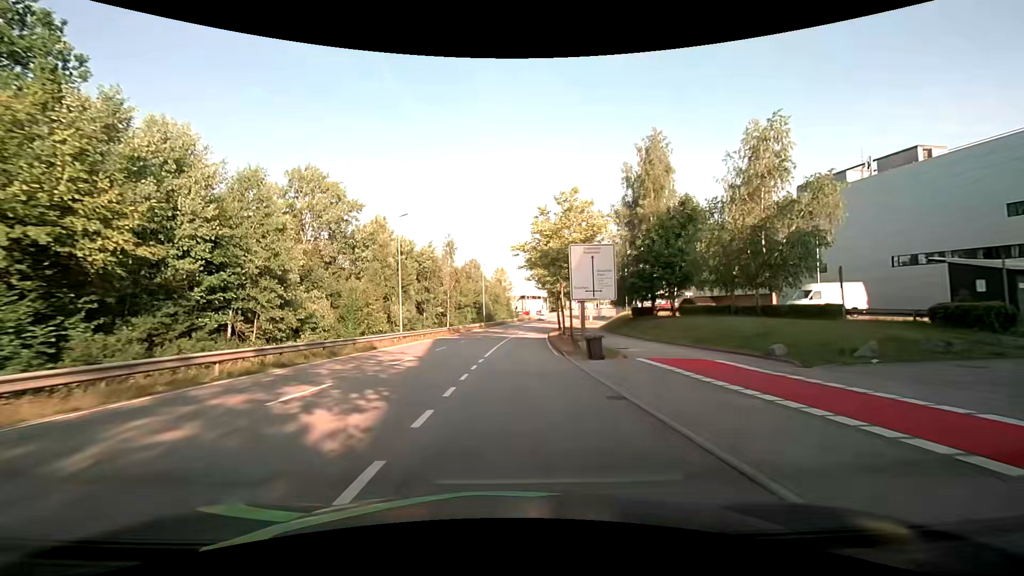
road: secondary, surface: asphalt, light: Day
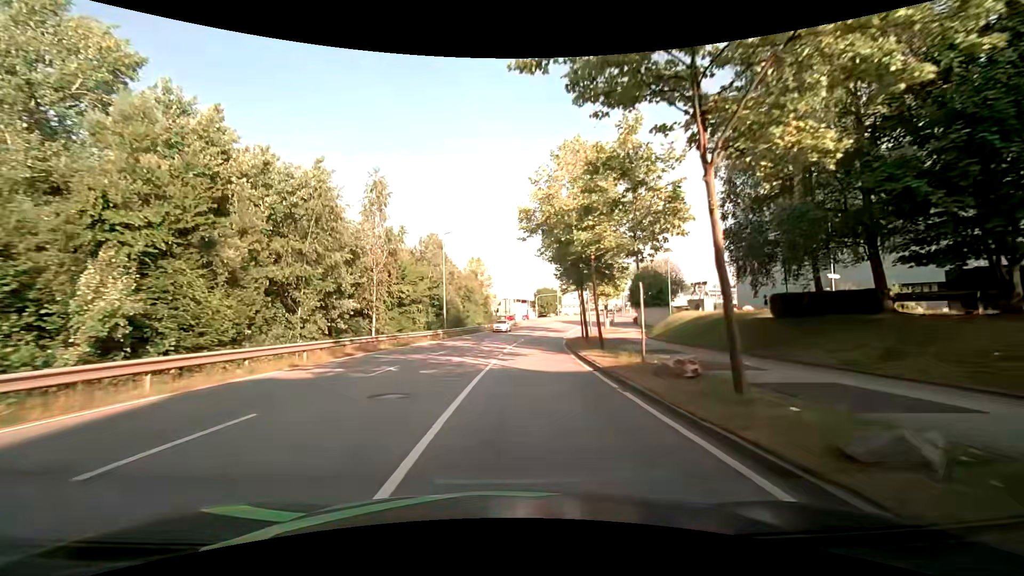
(0.0, +31.0) m; +1°
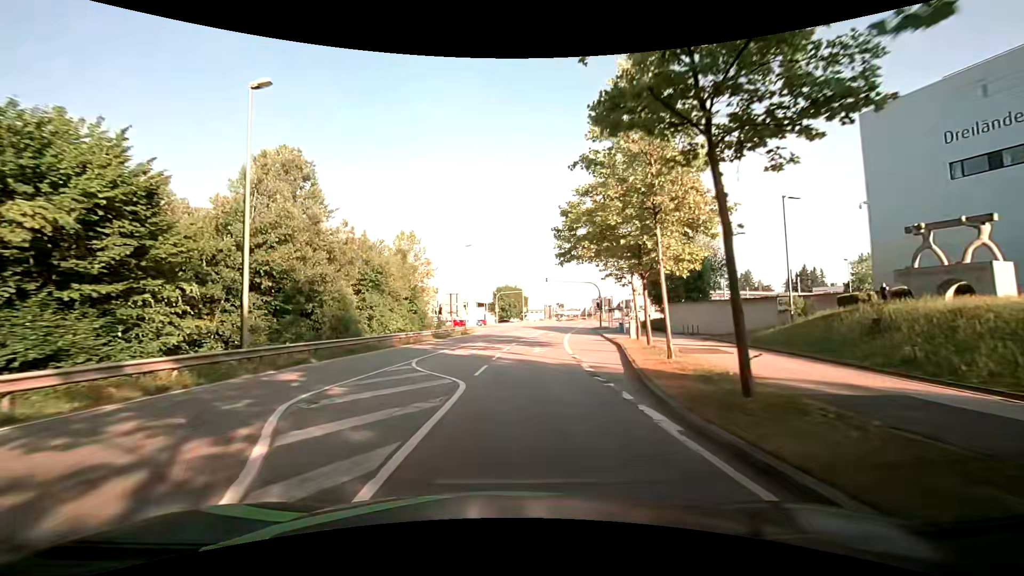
(+1.6, +30.4) m; +5°
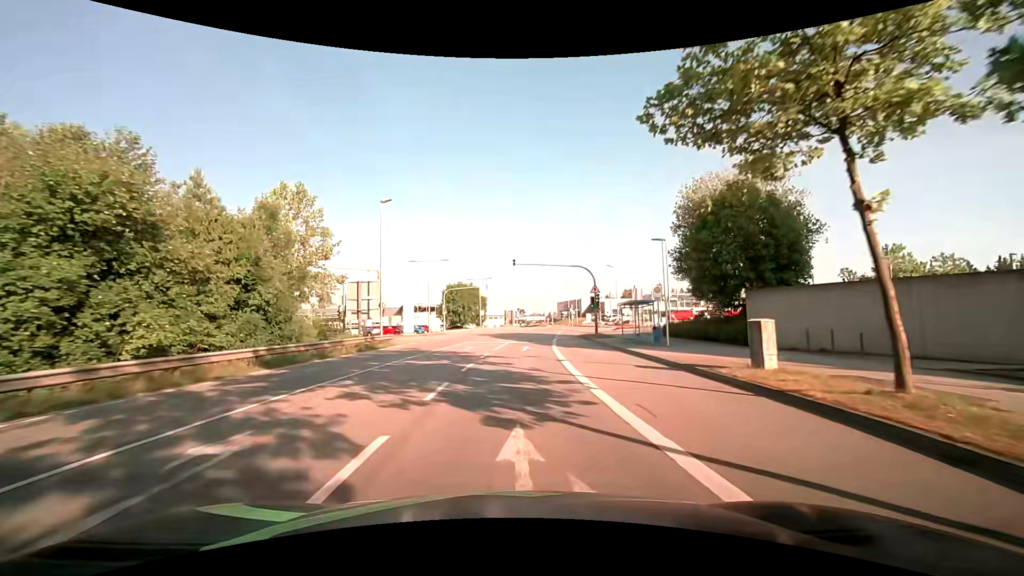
(+0.9, +22.5) m; +5°
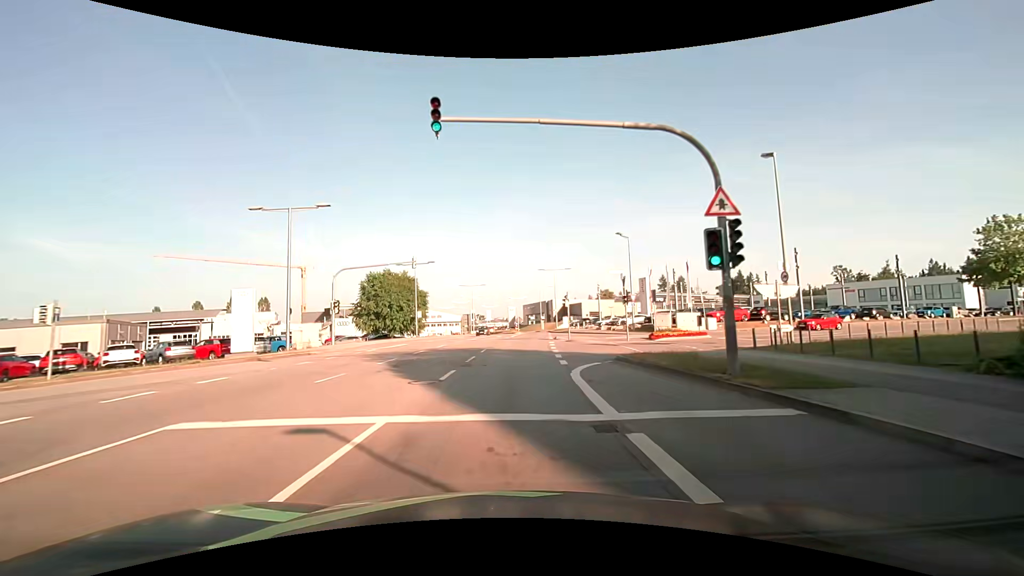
(+1.2, +30.0) m; +4°
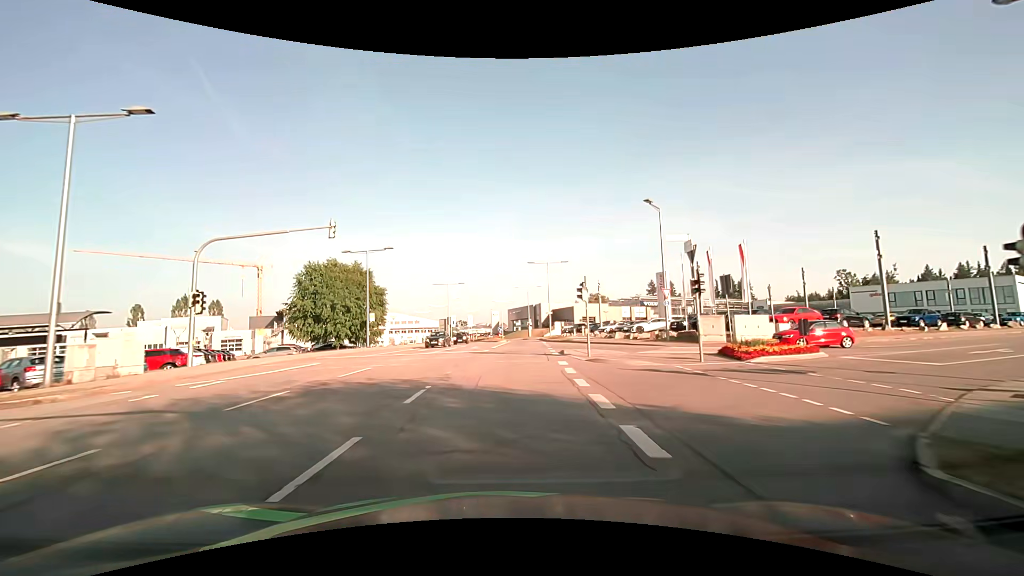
(+0.3, +14.4) m; +2°
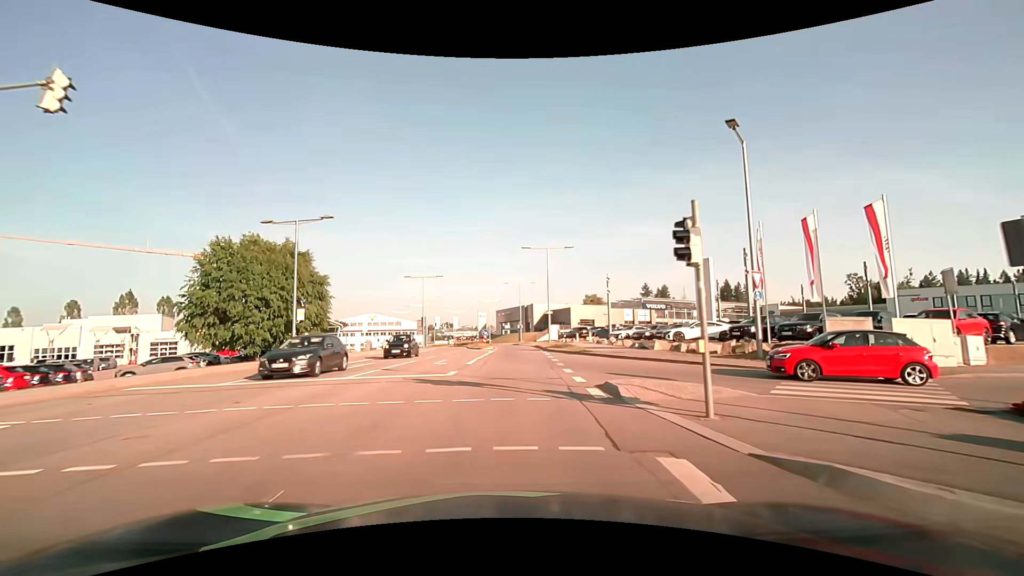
(+0.1, +13.4) m; +1°
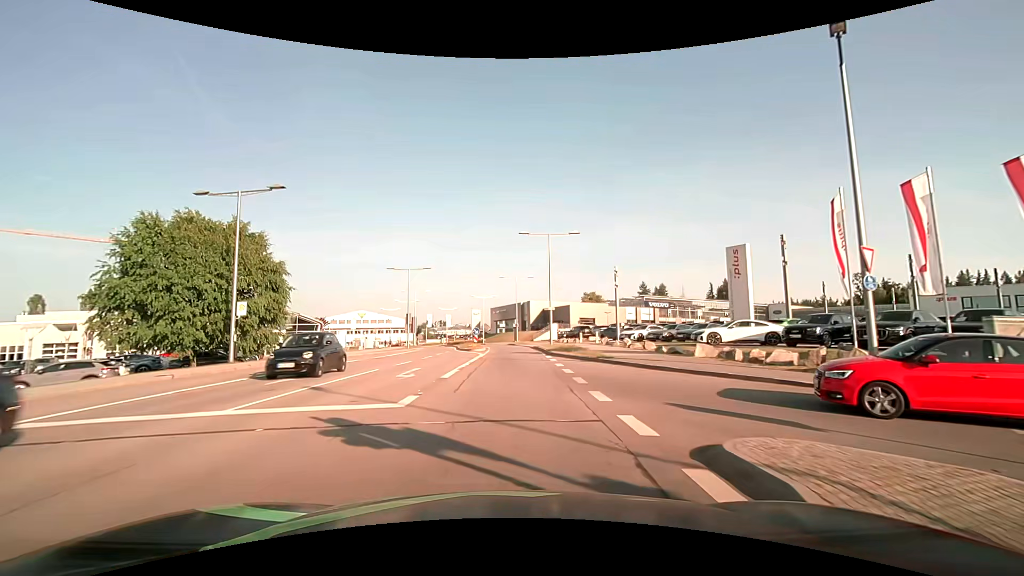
(0.0, +6.5) m; 0°
(0, +10) (0, +20) (0, +30) (0, +40) (0, +50) (-1, +60) (-2, +70) (-4, +80) (-6, +90) (-9, +99) m
